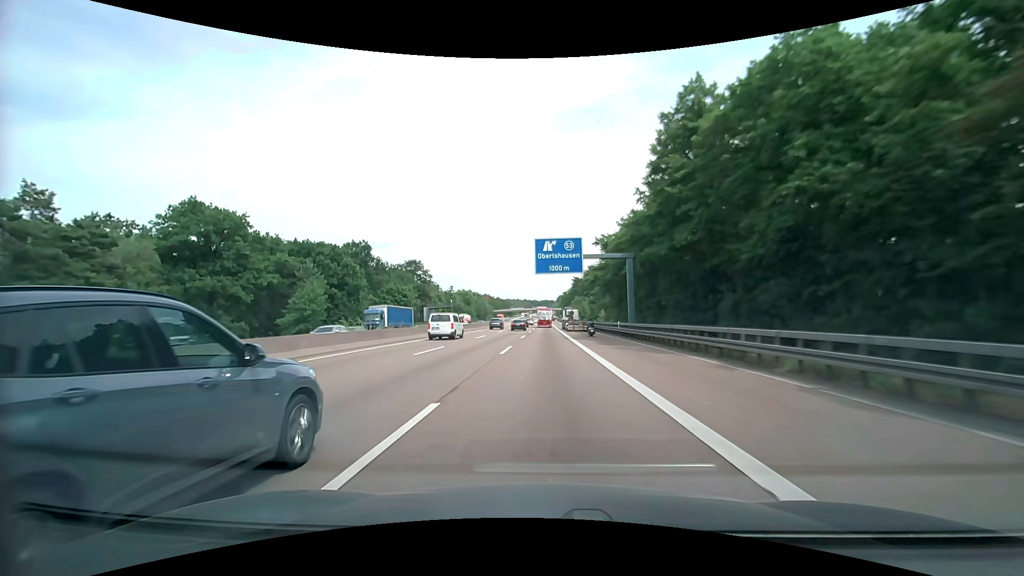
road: motorway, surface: asphalt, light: Day
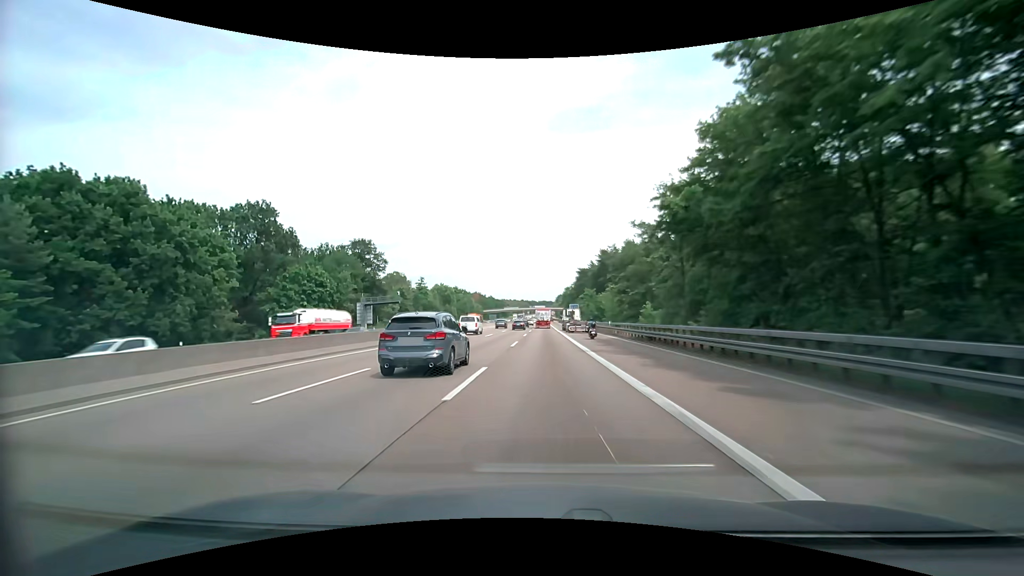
(+0.1, +47.2) m; 0°
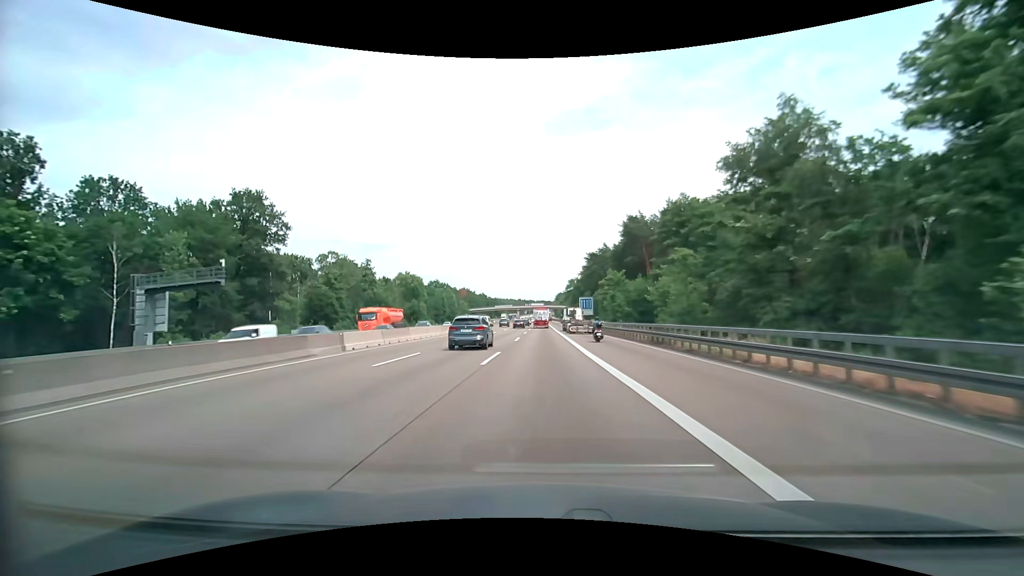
(+0.1, +47.2) m; 0°
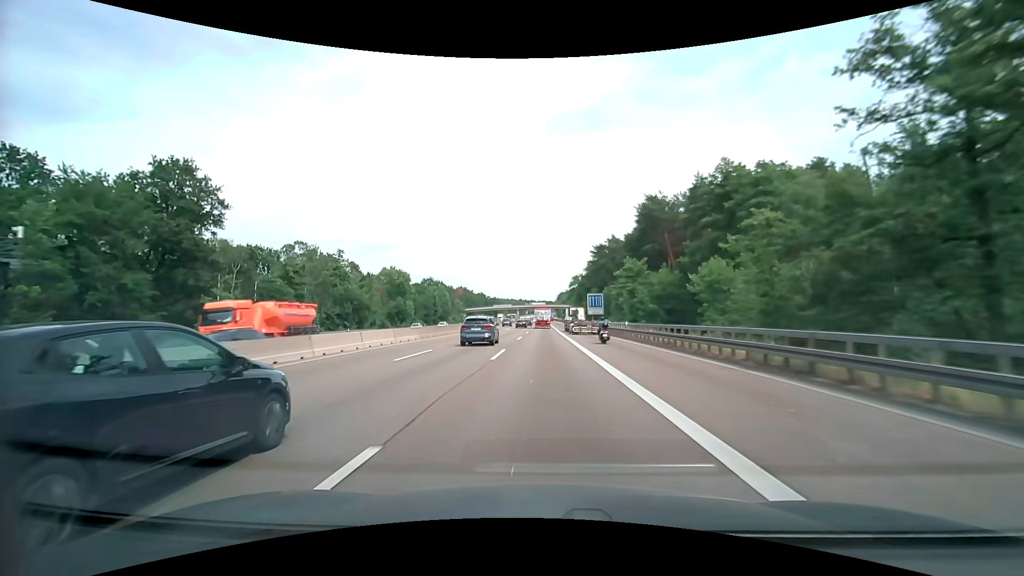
(0.0, +15.7) m; 0°
